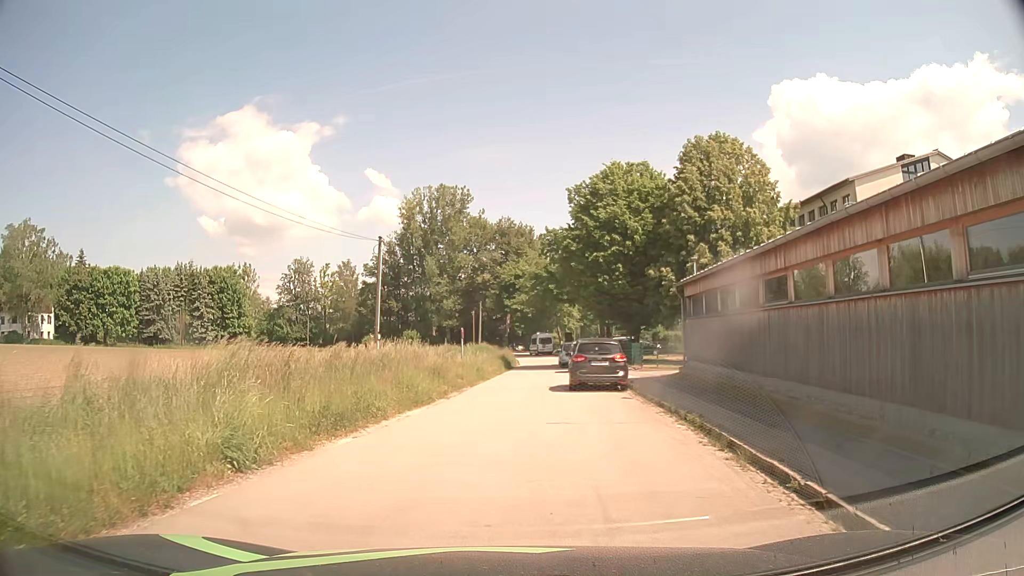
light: Day
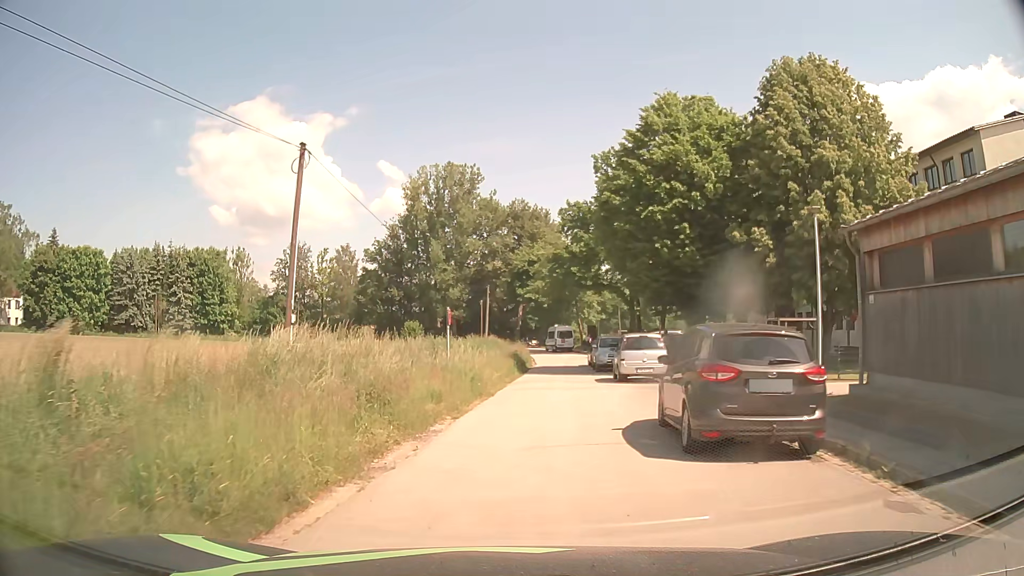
(-0.3, +12.6) m; -2°
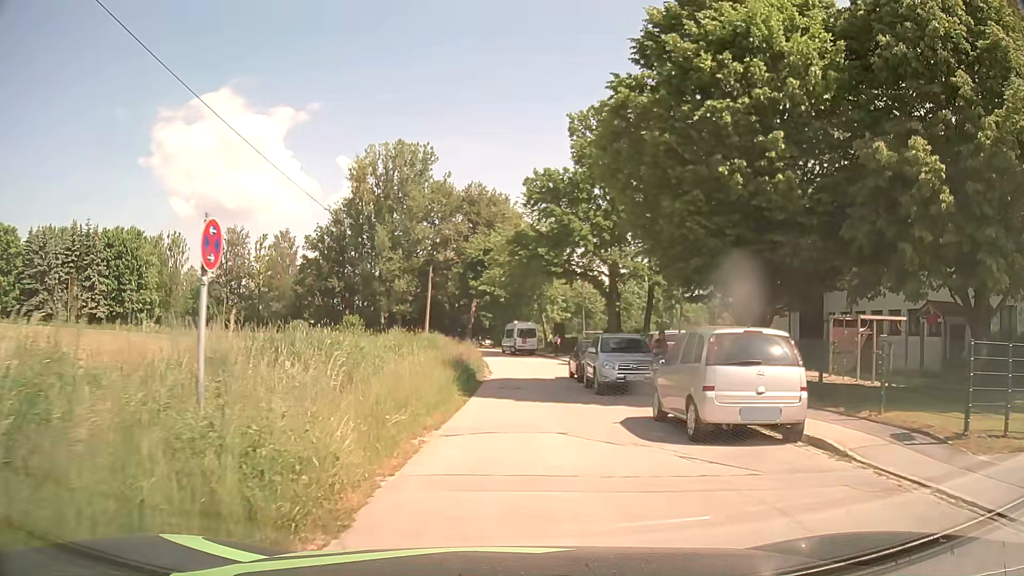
(+0.4, +12.9) m; +4°
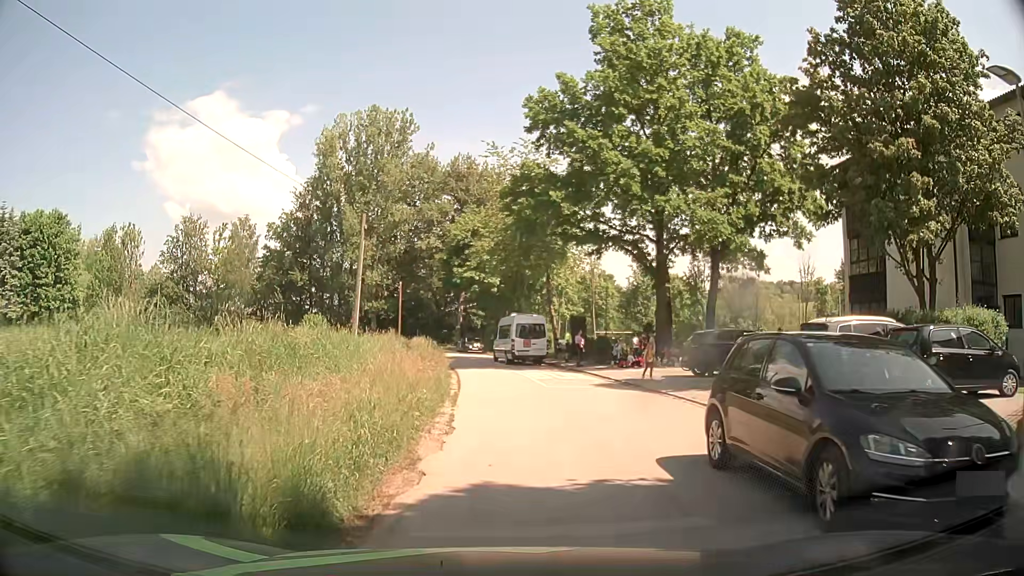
(+0.3, +18.9) m; +1°
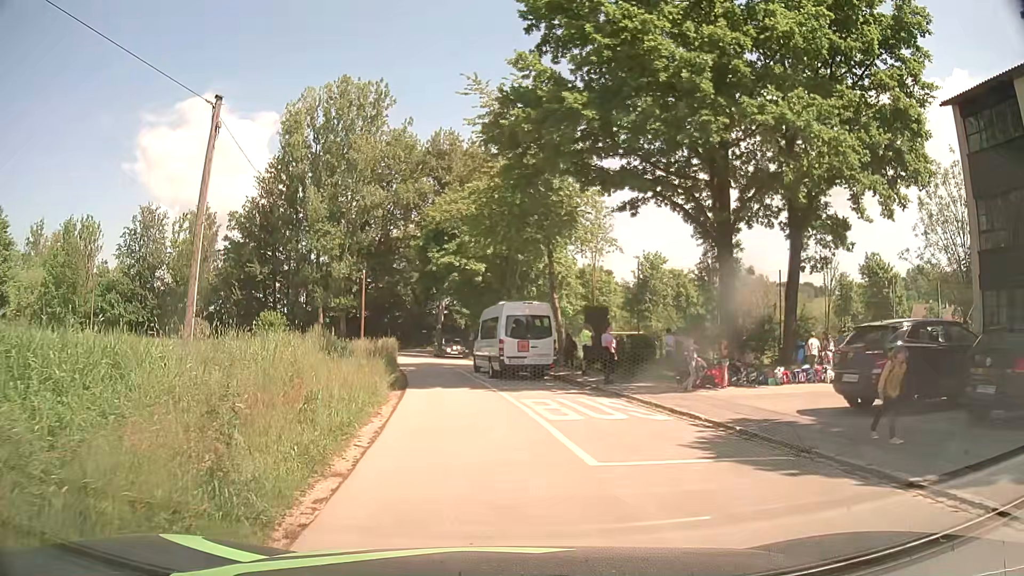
(+0.2, +12.3) m; +1°
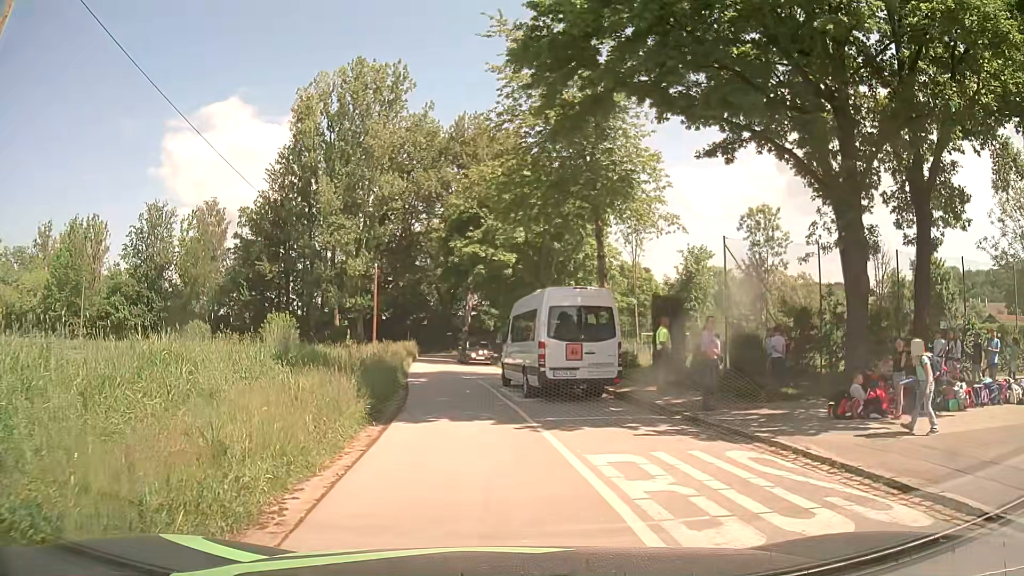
(-0.2, +7.1) m; -2°
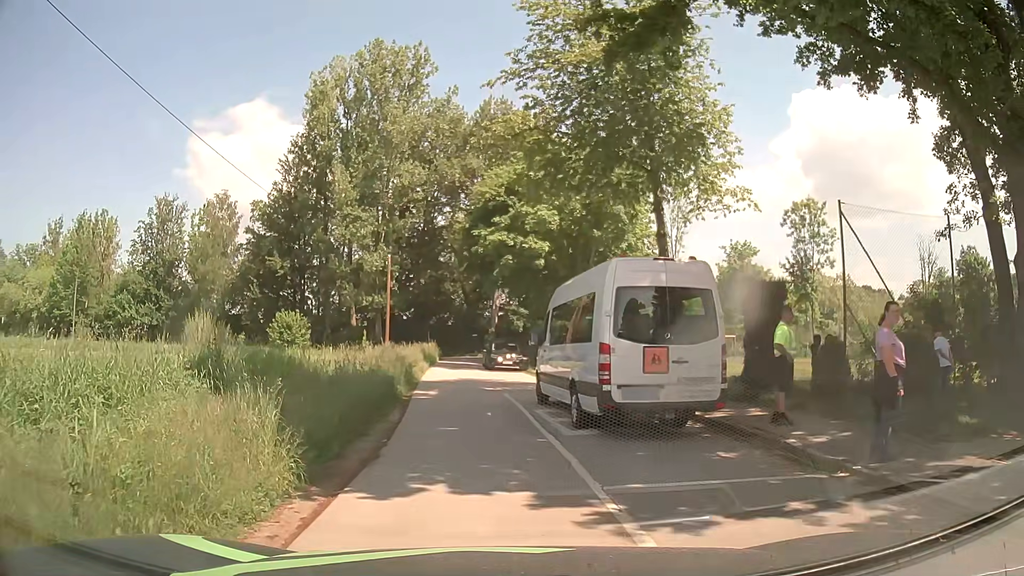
(-0.1, +5.6) m; -3°
